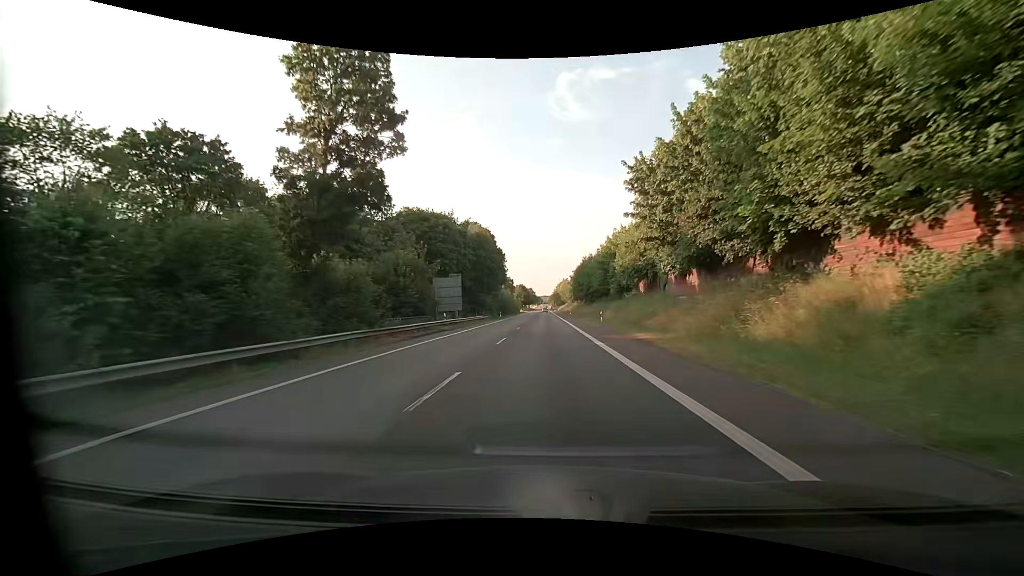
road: primary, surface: asphalt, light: Day
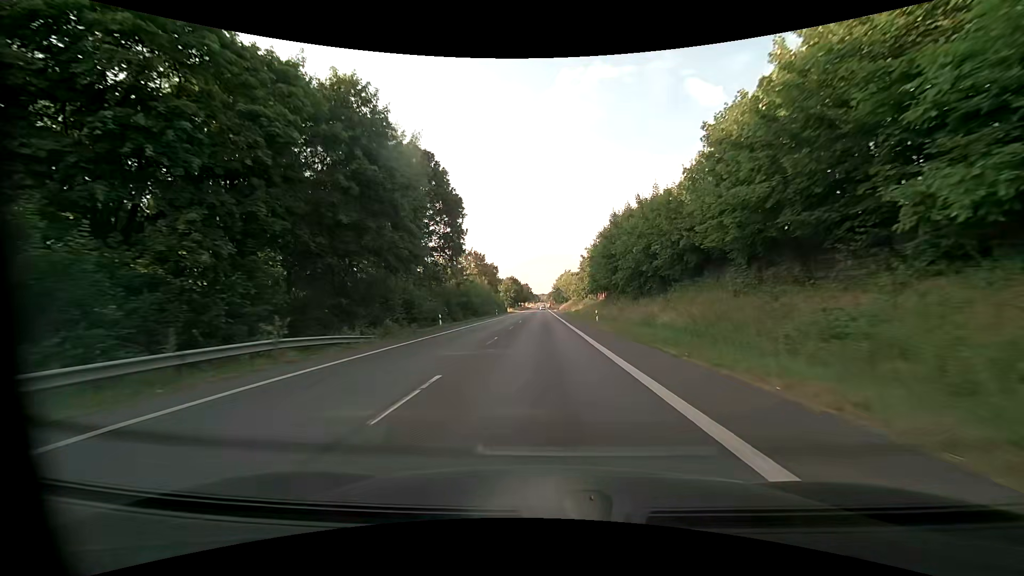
(+0.4, +50.1) m; +1°
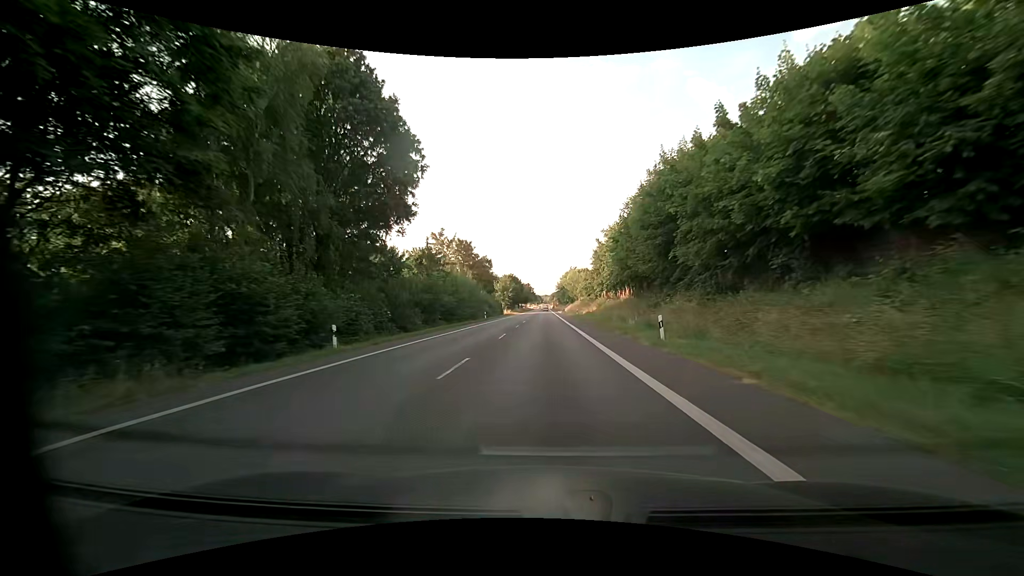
(-0.1, +20.9) m; 0°
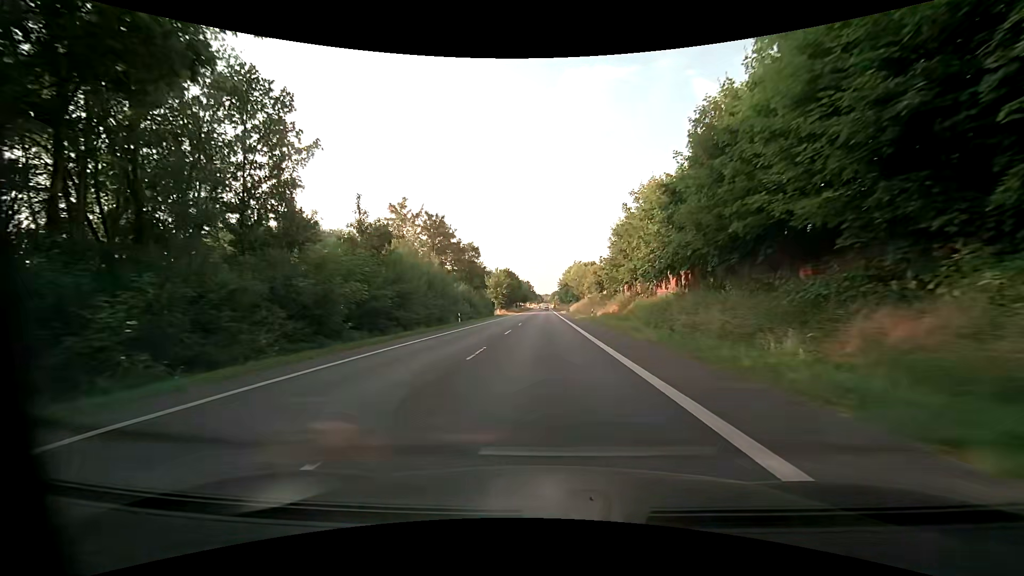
(-0.1, +21.1) m; 0°
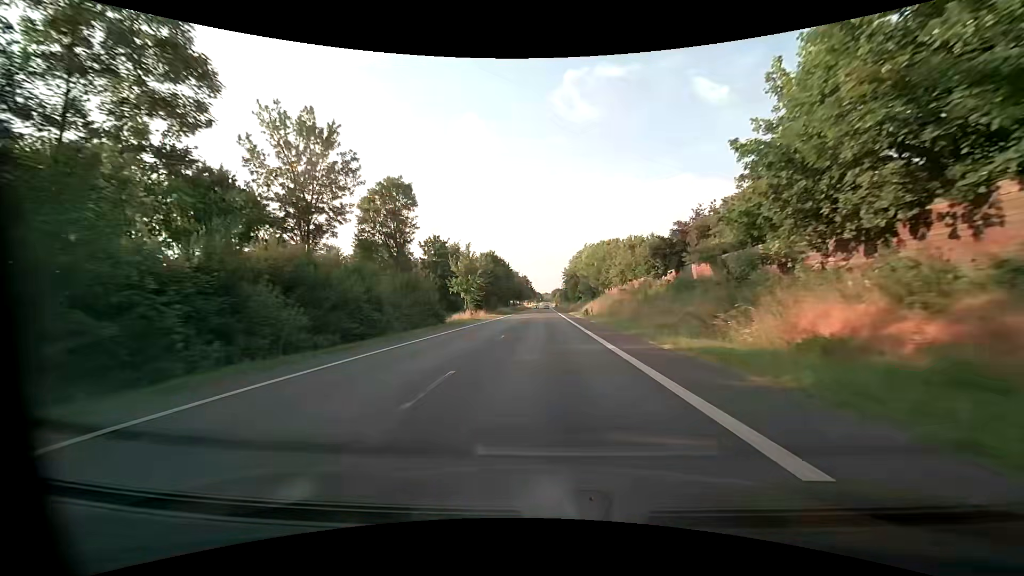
(-0.3, +43.3) m; 0°
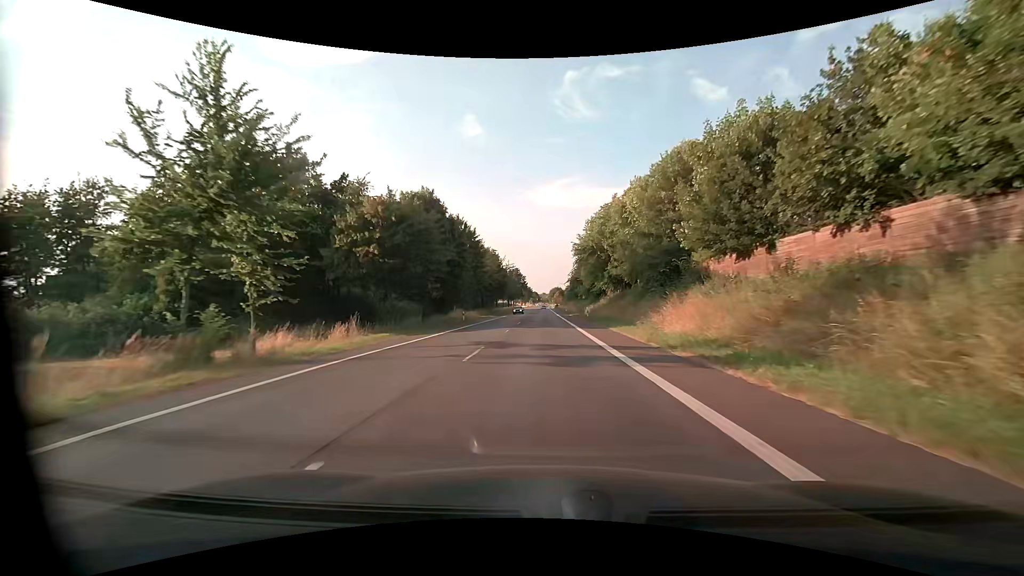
(+0.1, +55.2) m; 0°
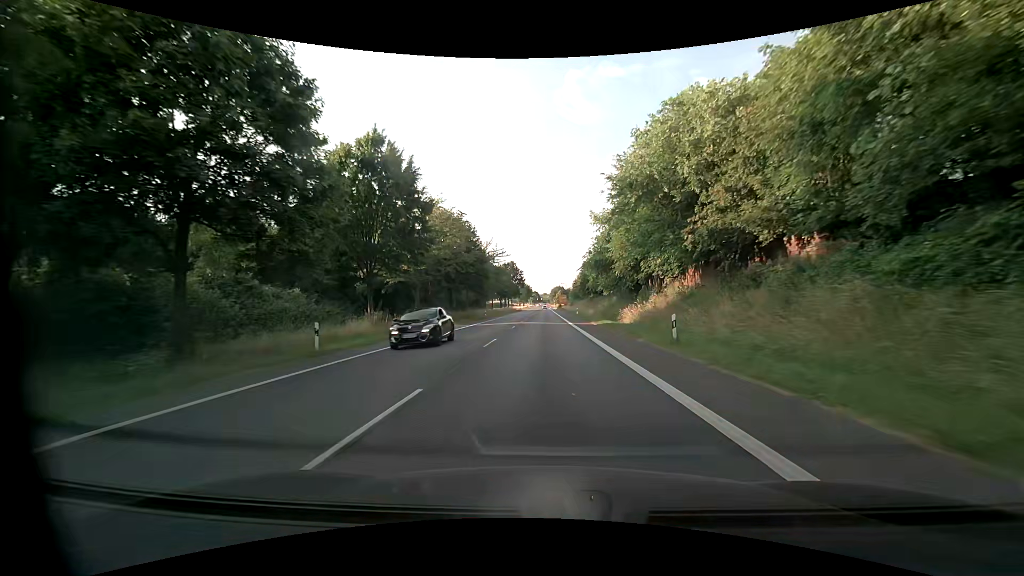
(0.0, +32.5) m; 0°
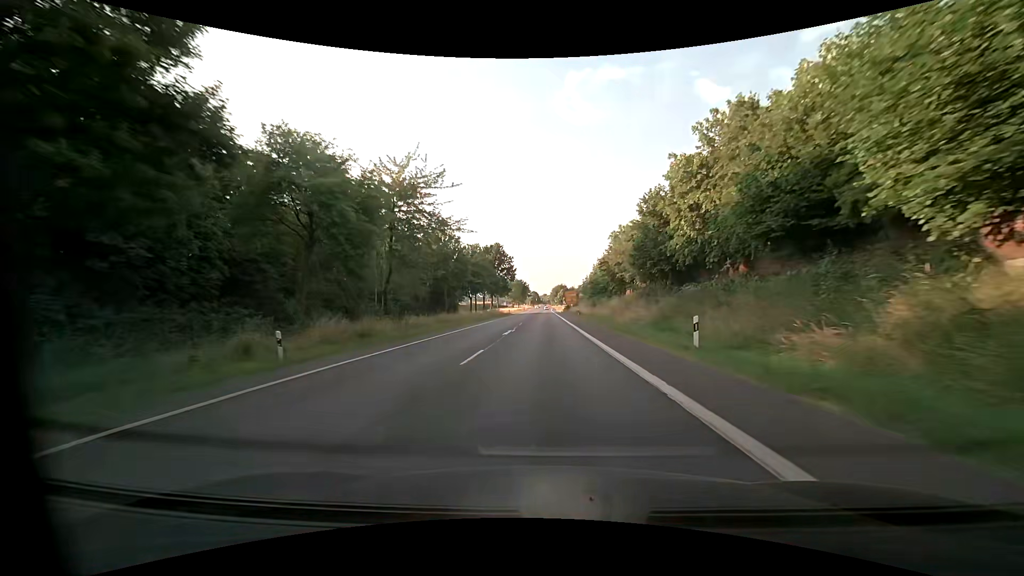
(0.0, +53.6) m; 0°
(0, +10) (0, +20) (0, +30) (0, +40) (0, +50) (0, +60) (0, +70) (-1, +80) (-1, +90) (-1, +100) m
